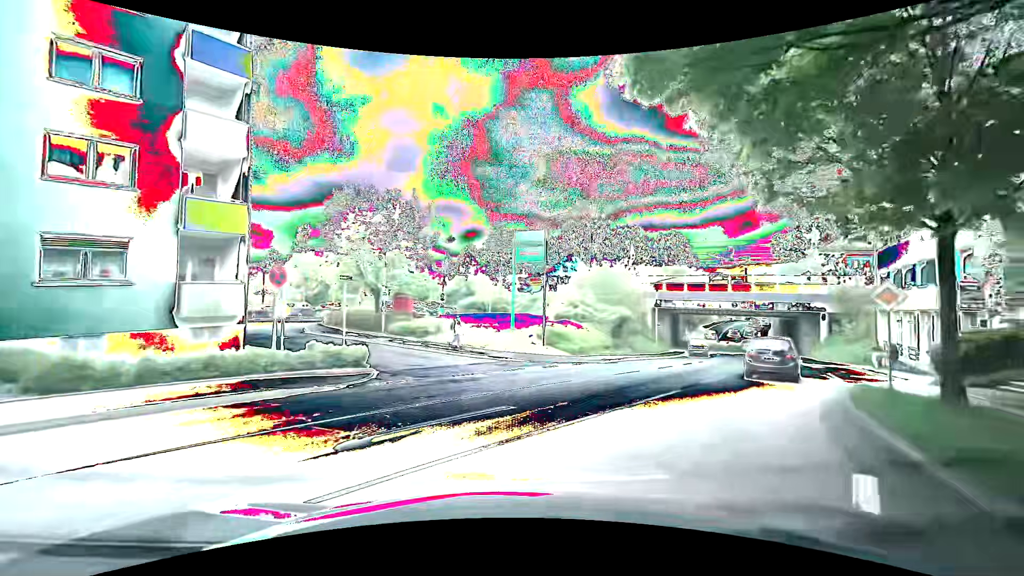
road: tertiary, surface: asphalt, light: Day
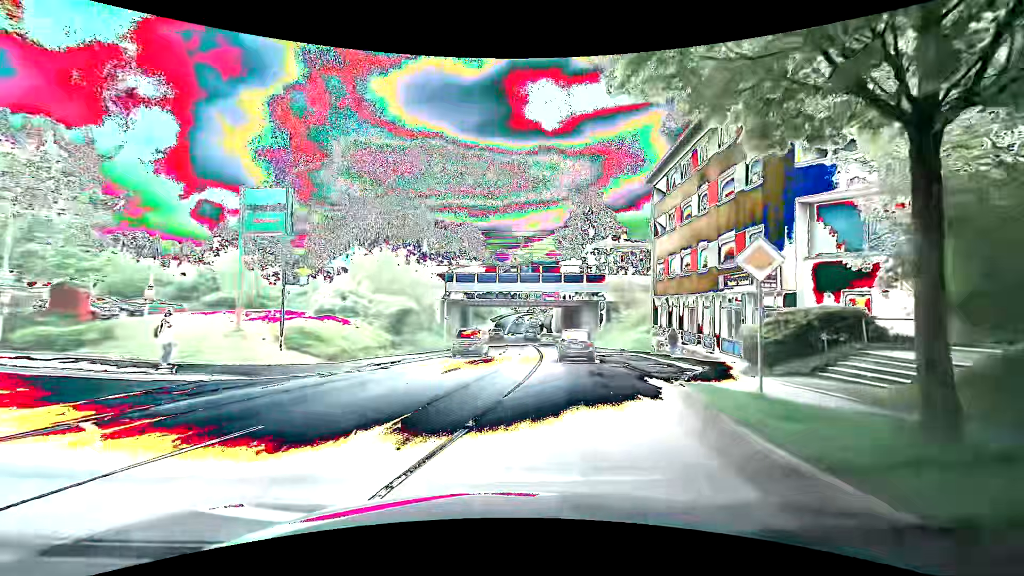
(+1.4, +6.8) m; +23°
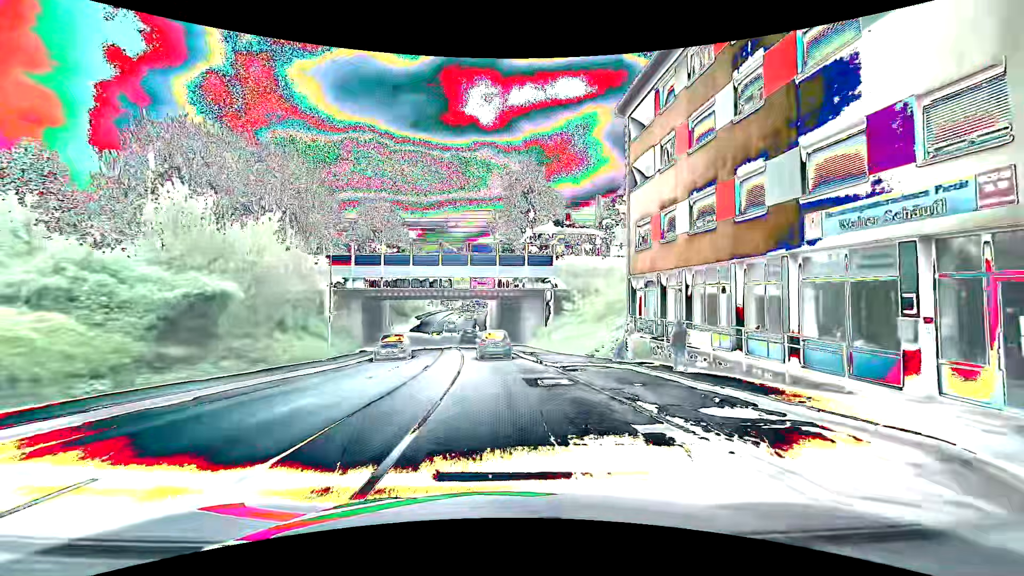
(+1.7, +14.1) m; +8°
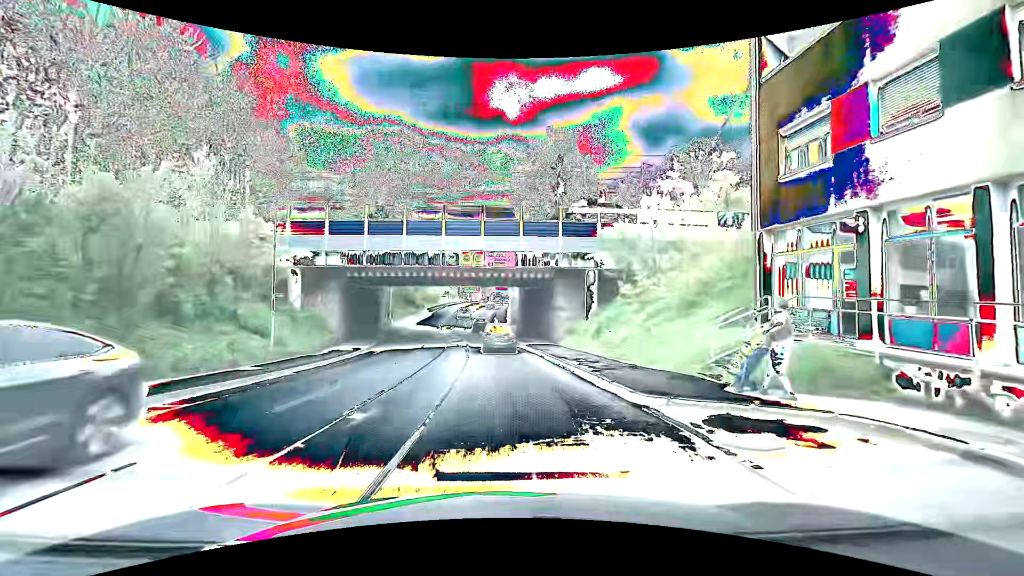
(-0.2, +12.0) m; -2°
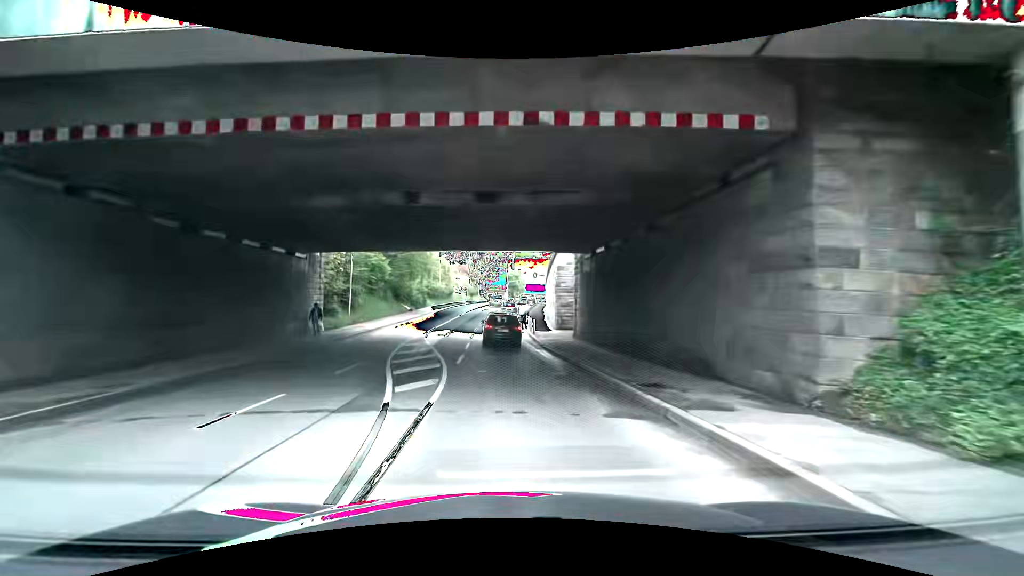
(-0.7, +26.2) m; -3°
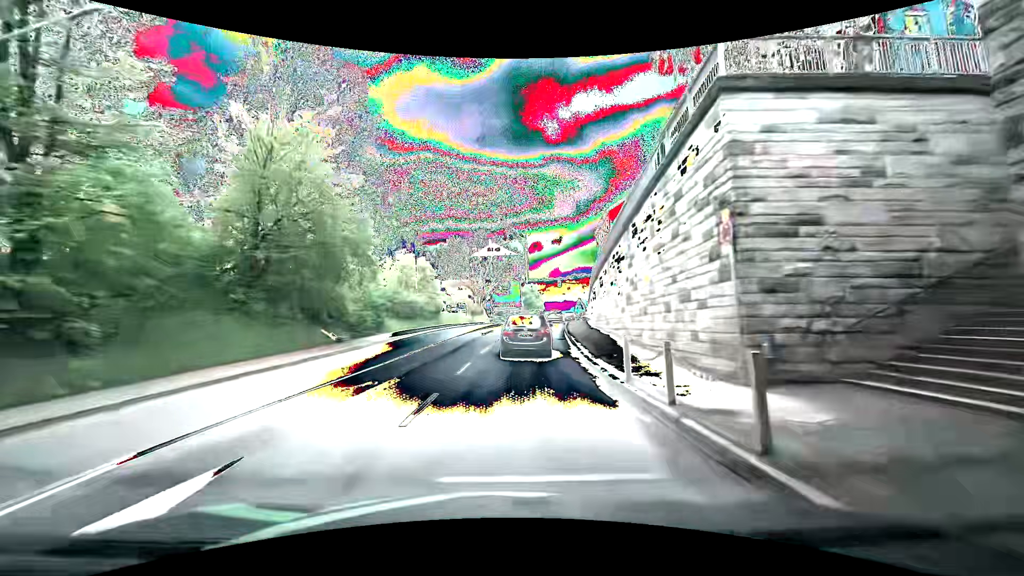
(-2.5, +26.6) m; -6°
